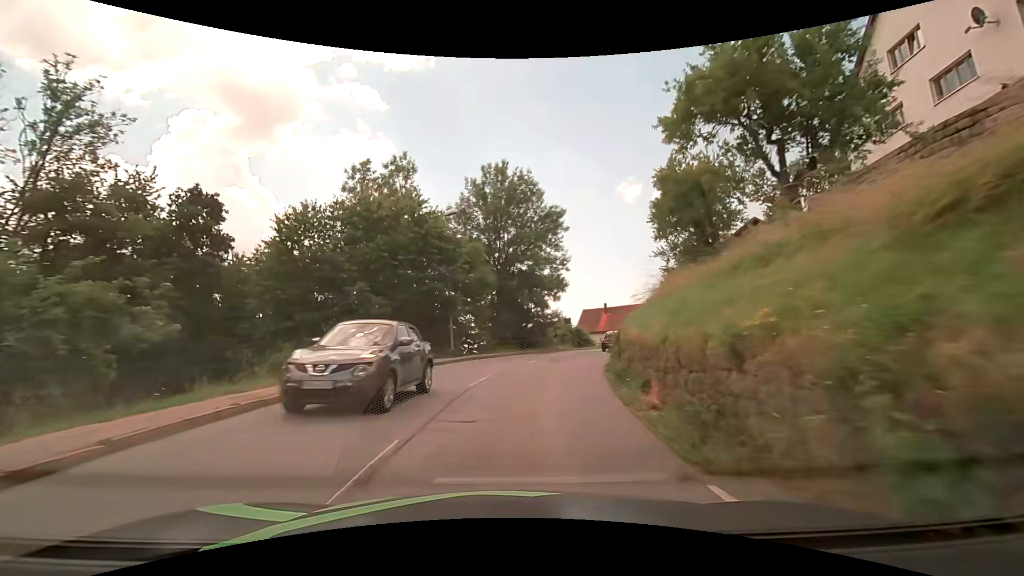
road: secondary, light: Day
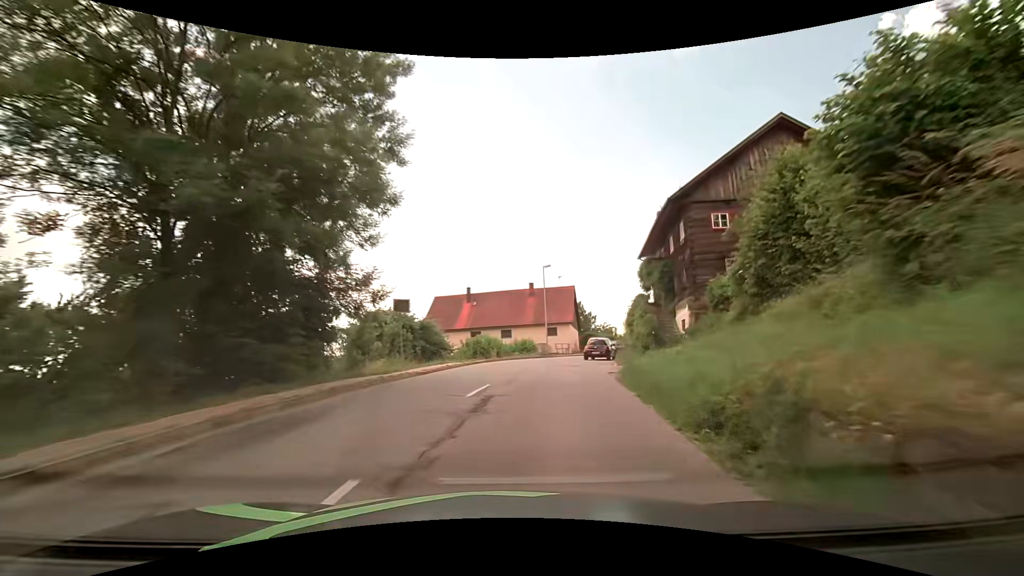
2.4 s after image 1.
(+3.8, +28.0) m; +17°
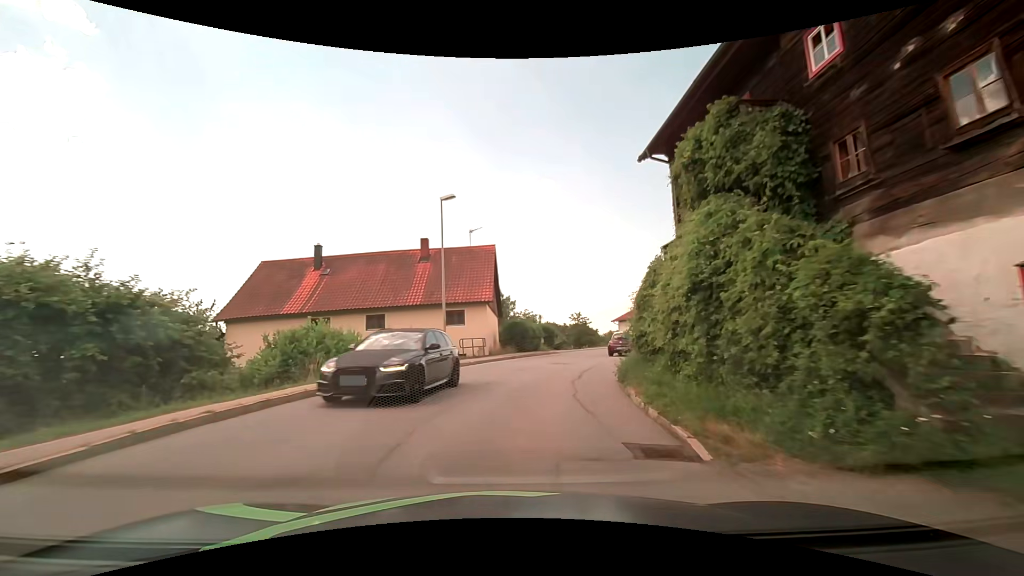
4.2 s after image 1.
(+1.9, +20.6) m; +10°
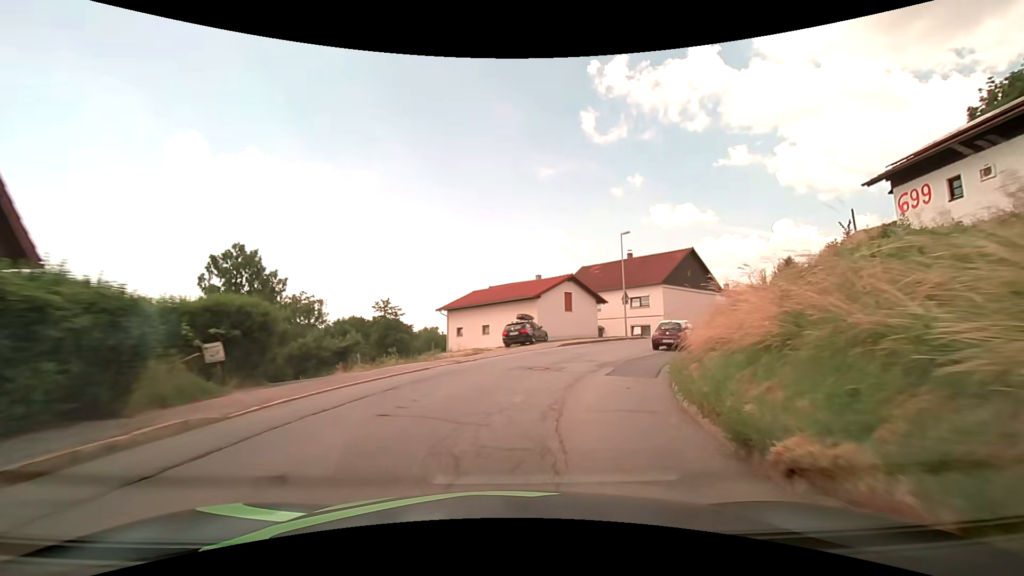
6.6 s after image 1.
(+4.0, +26.5) m; +21°
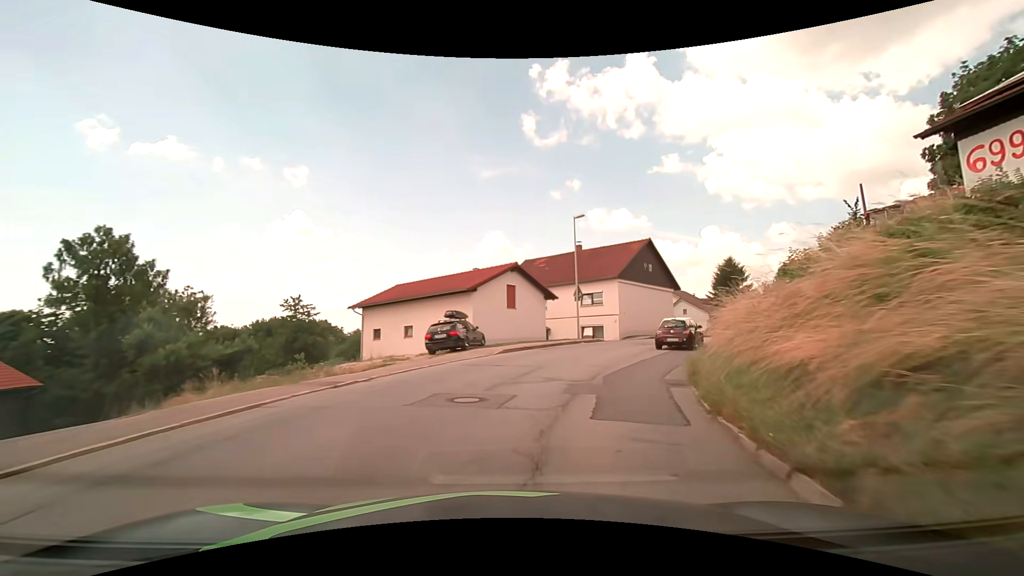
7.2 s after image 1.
(+0.4, +6.8) m; +7°
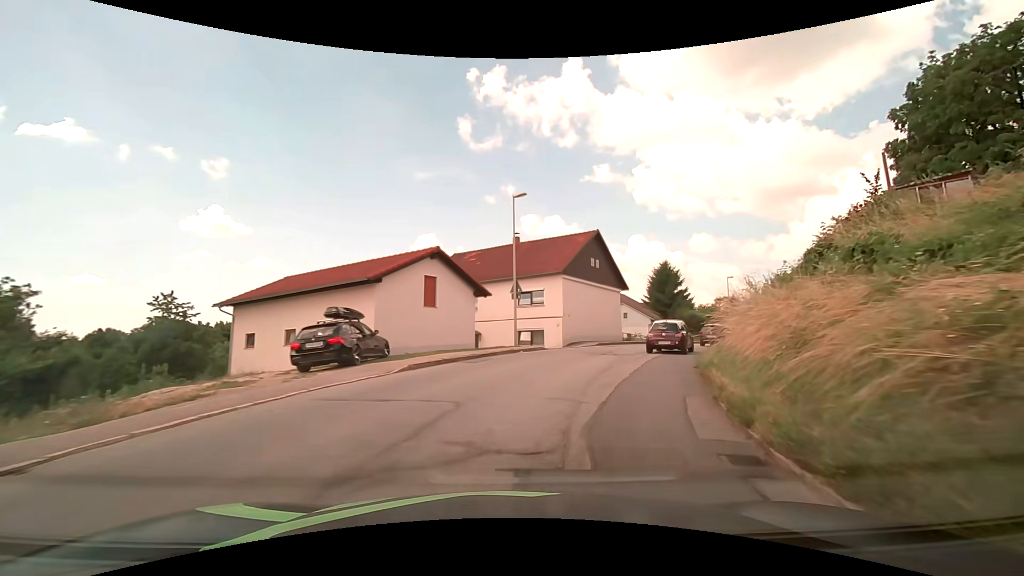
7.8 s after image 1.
(+0.4, +6.5) m; +8°
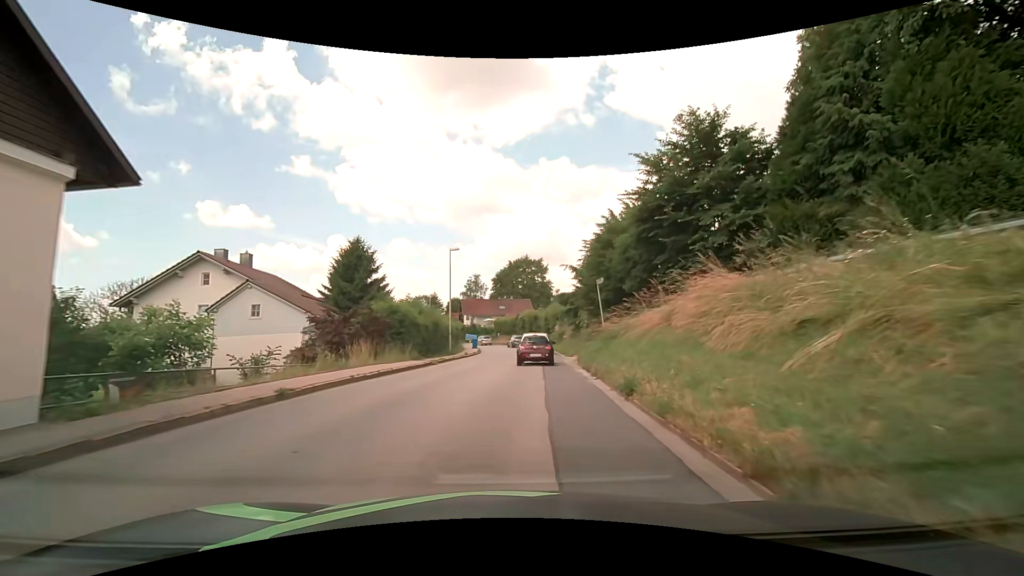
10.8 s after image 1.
(+9.7, +28.7) m; +34°
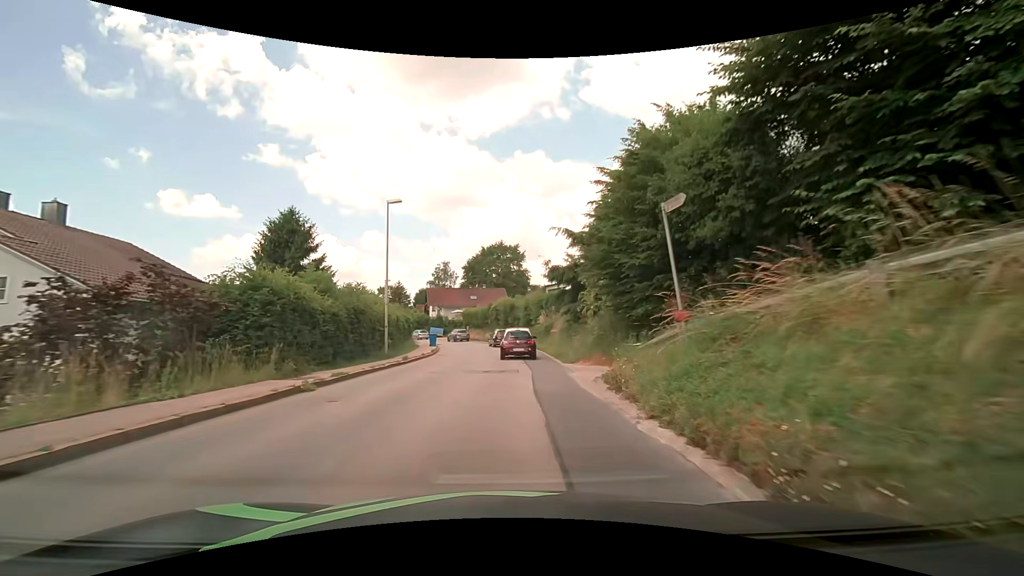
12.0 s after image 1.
(+0.4, +12.9) m; +3°
(0, +10) (0, +20) (0, +30) (0, +40) (-2, +50) (-5, +59) (-9, +69) (-13, +78) (-19, +86) (-25, +94) m
